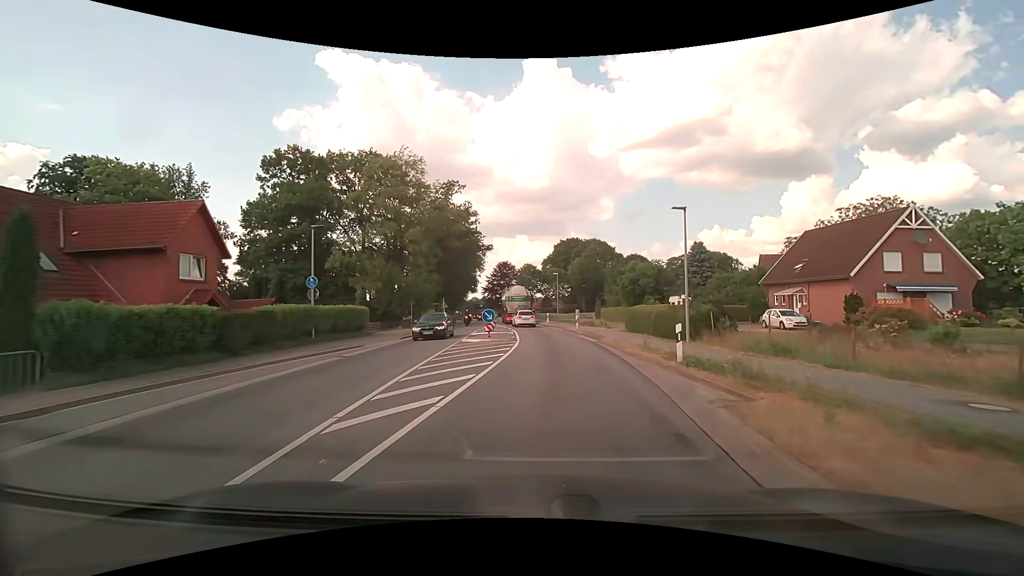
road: primary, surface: asphalt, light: Day
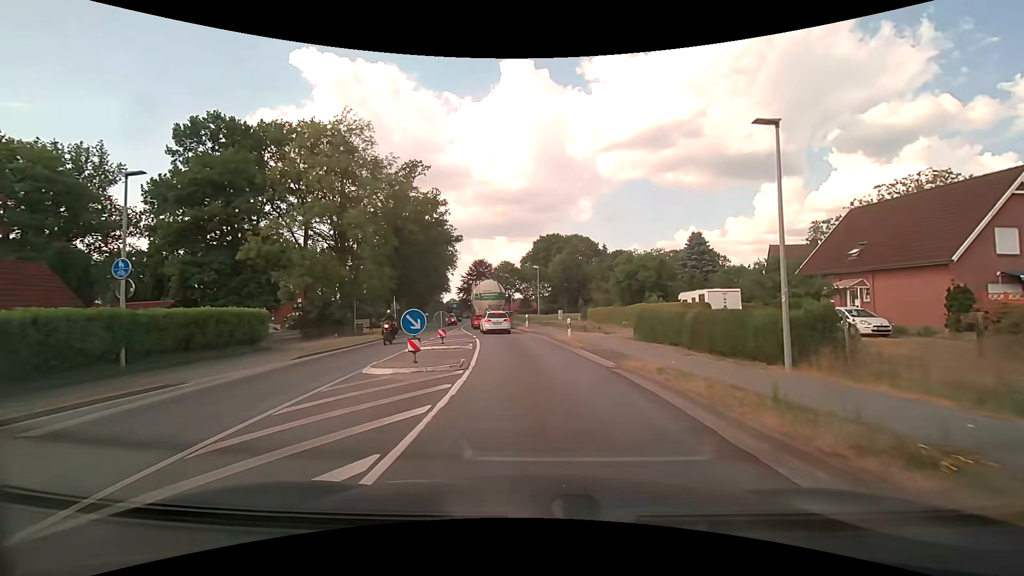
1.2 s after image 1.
(+0.3, +10.5) m; +2°
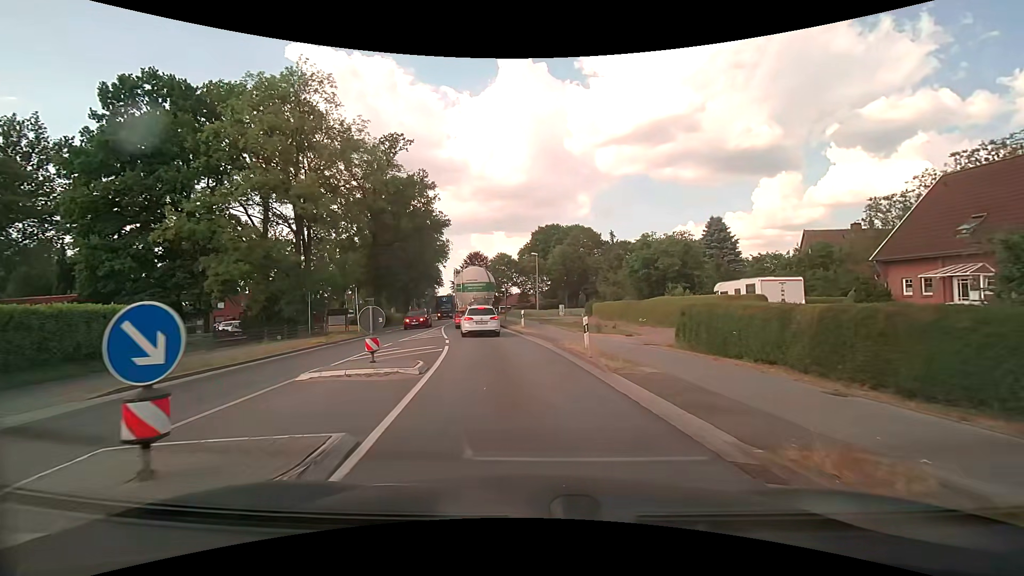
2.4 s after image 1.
(+0.1, +8.0) m; +1°
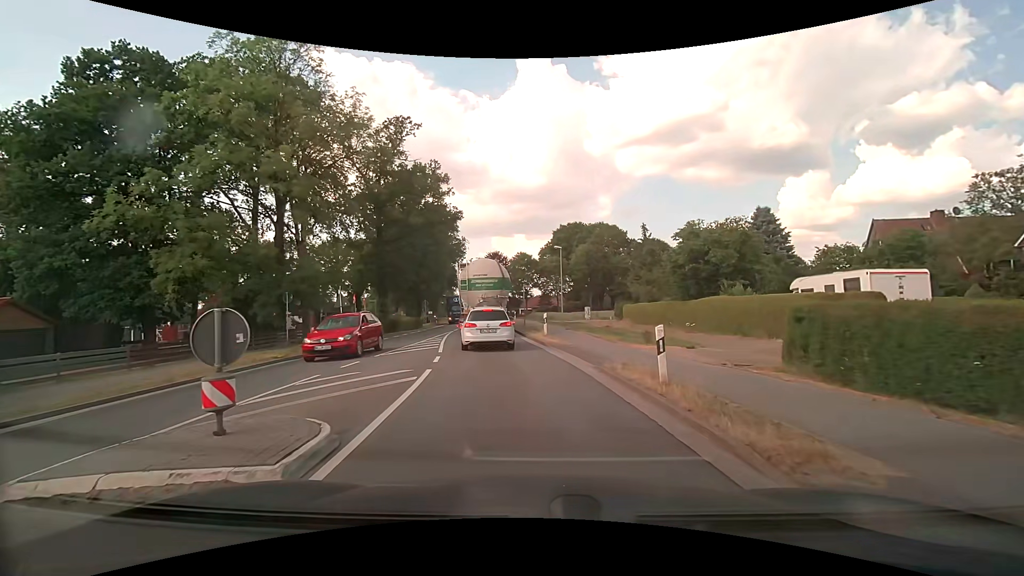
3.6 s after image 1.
(-0.1, +6.2) m; -2°
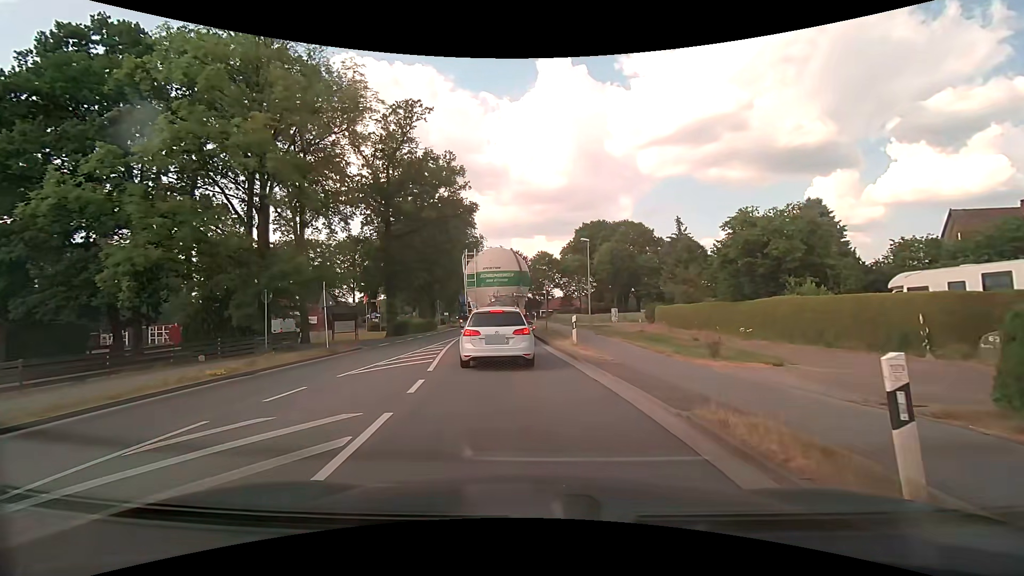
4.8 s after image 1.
(-0.1, +4.6) m; -2°
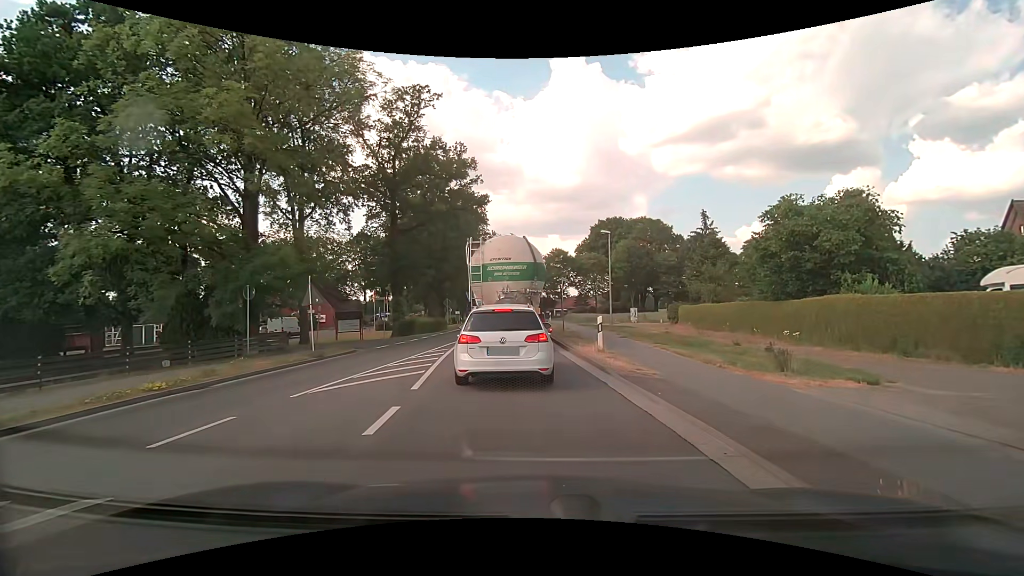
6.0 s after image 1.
(-0.1, +2.8) m; -1°
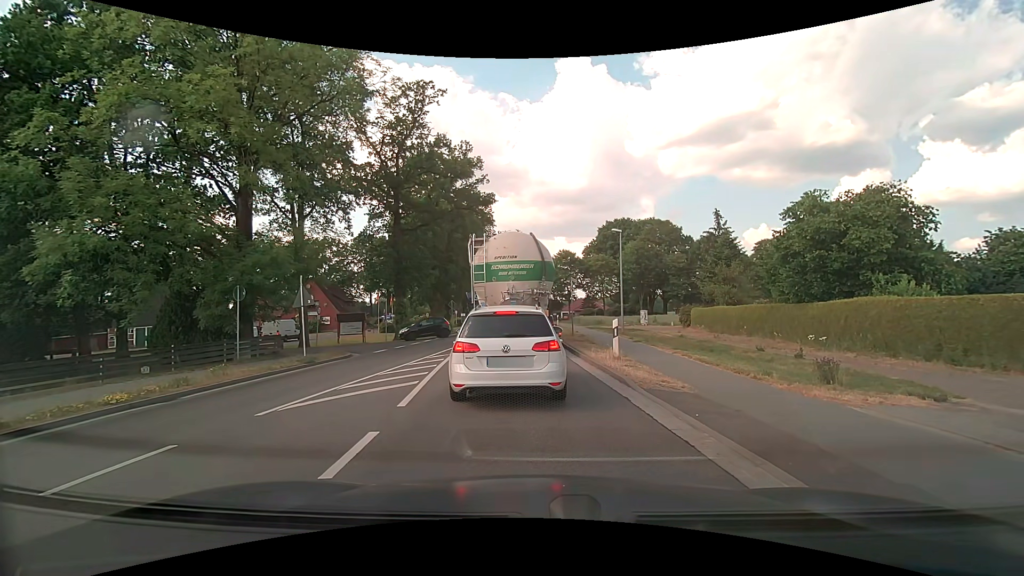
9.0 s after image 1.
(0.0, +1.4) m; 0°
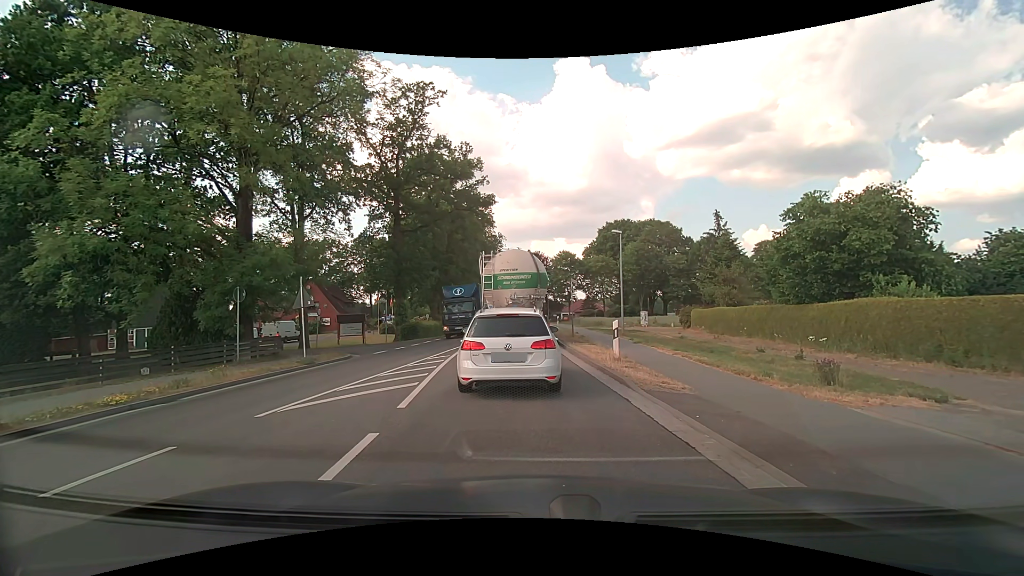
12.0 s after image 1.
(0.0, 0.0) m; 0°
(-1, +10) (-1, +20) (-2, +30) (-2, +40) (-2, +50) (-3, +60) (-3, +70) (-4, +80) (-5, +90) (-6, +100) m
